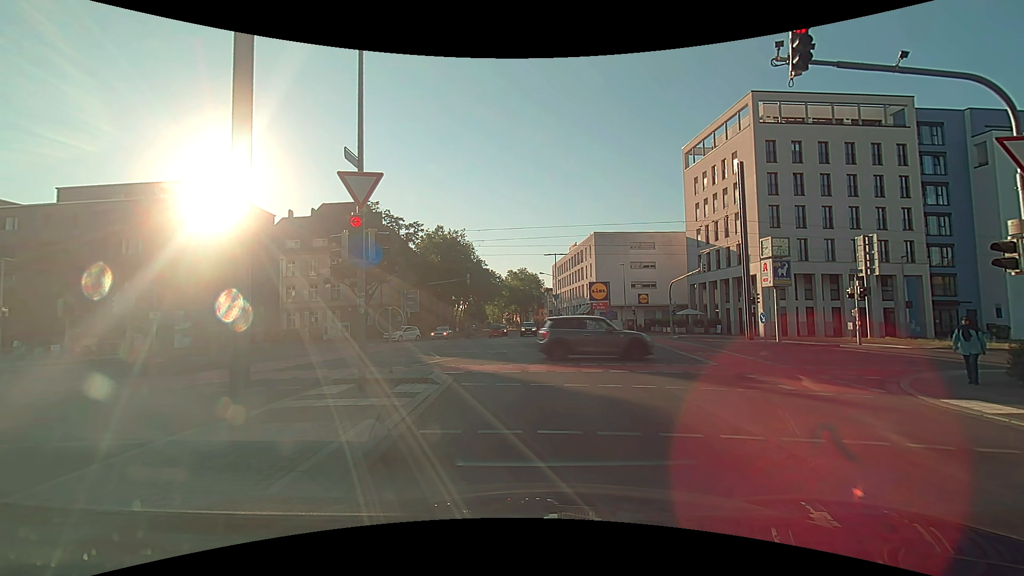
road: tertiary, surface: asphalt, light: Day
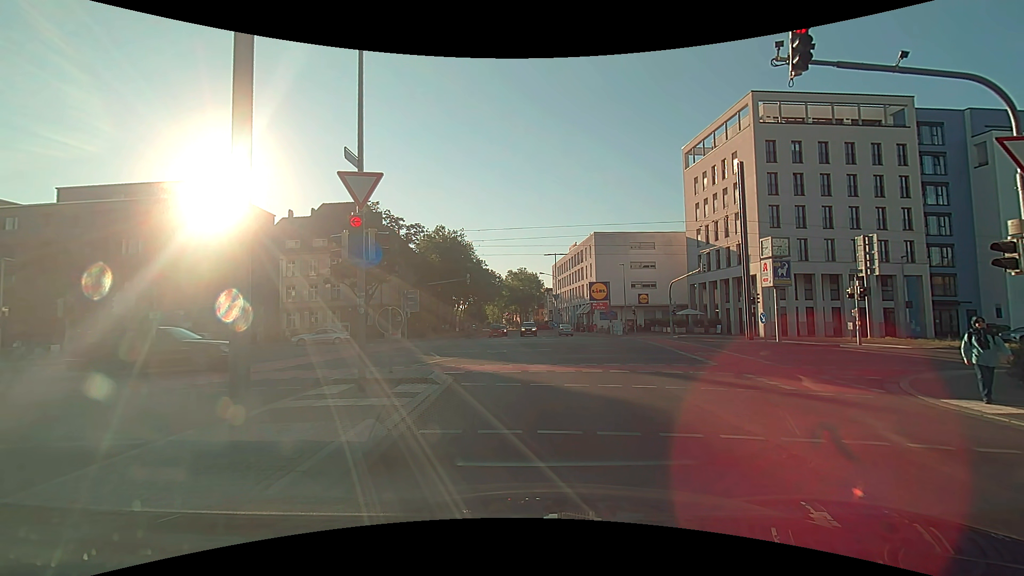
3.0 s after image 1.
(0.0, 0.0) m; 0°
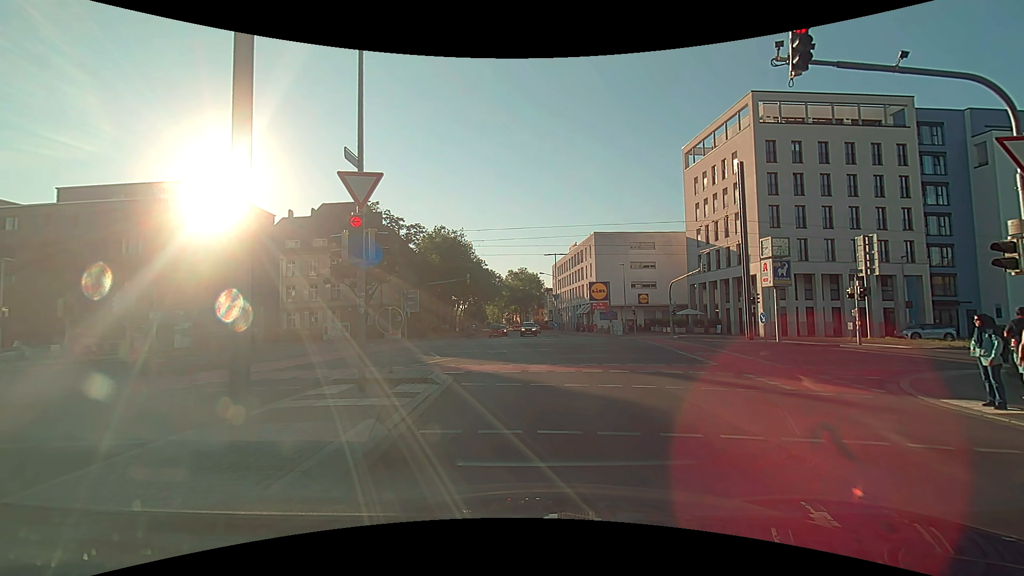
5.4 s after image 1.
(0.0, 0.0) m; 0°
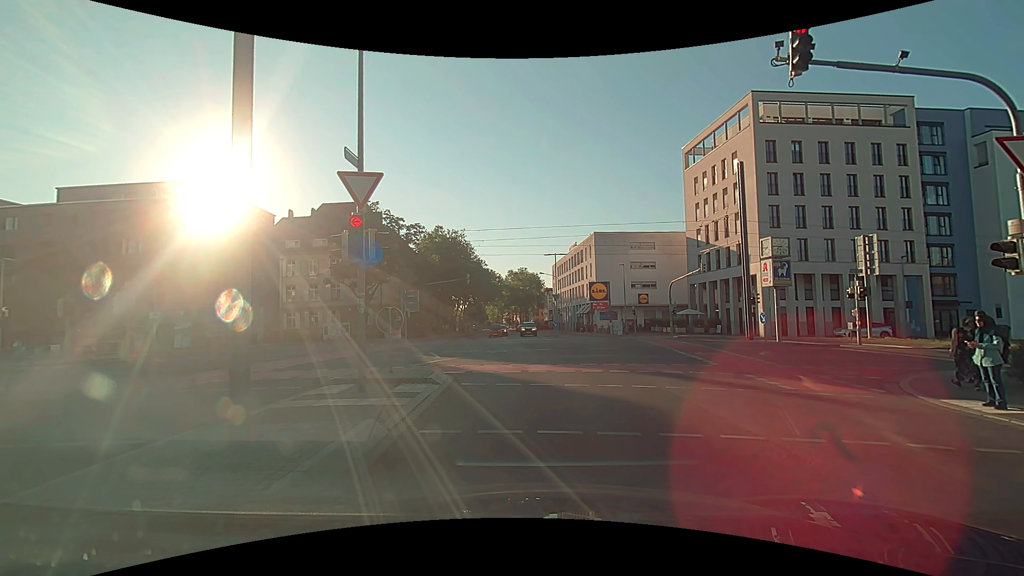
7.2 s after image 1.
(0.0, 0.0) m; 0°
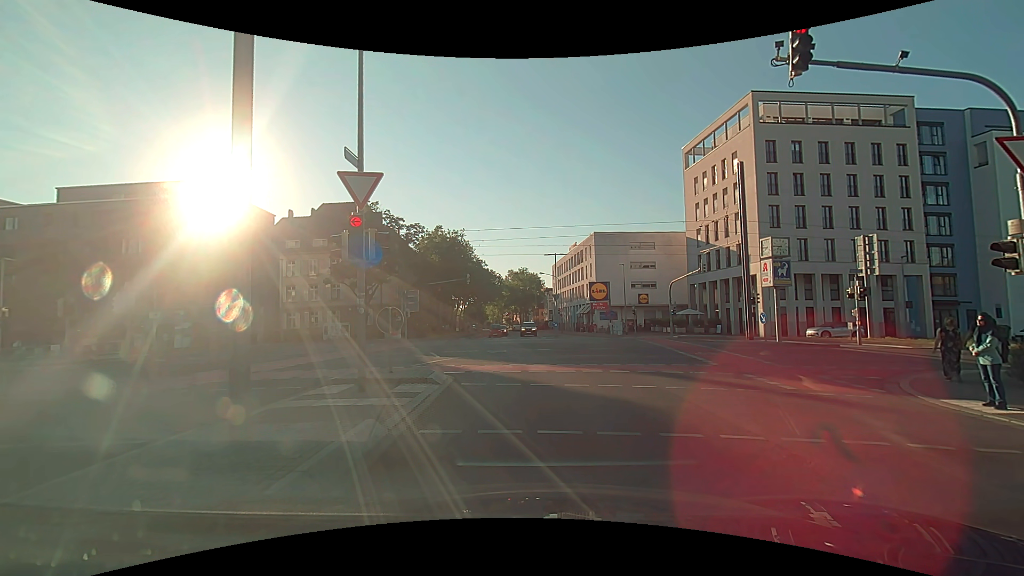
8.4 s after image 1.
(0.0, 0.0) m; 0°
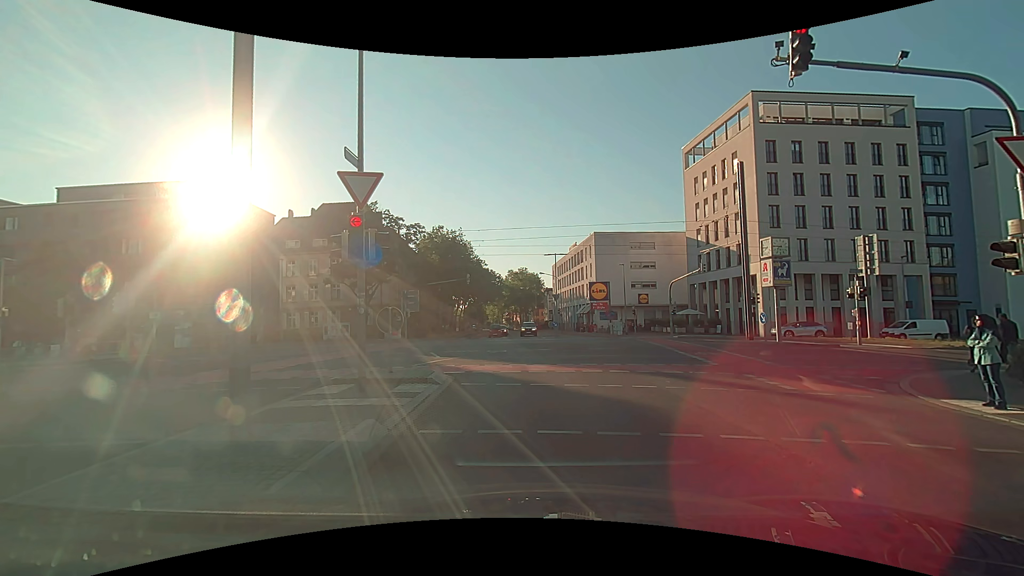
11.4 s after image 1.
(0.0, 0.0) m; 0°
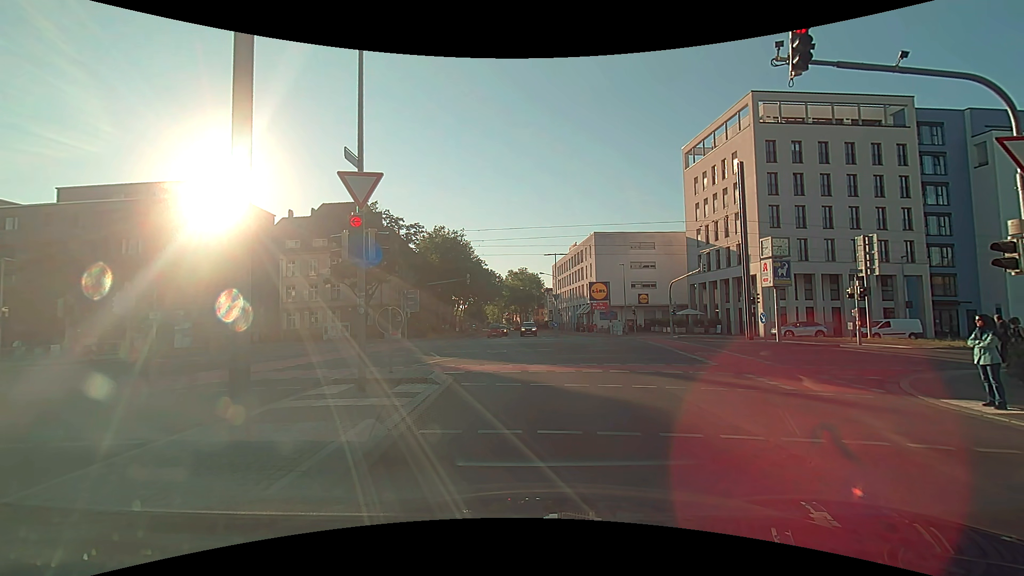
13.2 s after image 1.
(0.0, 0.0) m; 0°
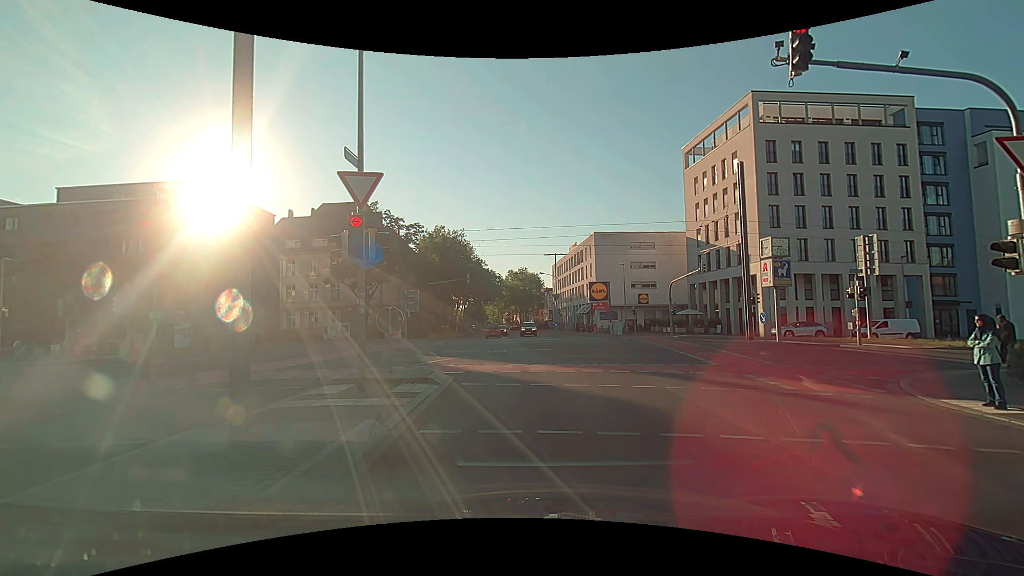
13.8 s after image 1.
(0.0, 0.0) m; 0°
(0, +10) (-1, +20) (-4, +29) (-10, +38) (-19, +42) (-29, +42) (-39, +41) (-49, +41) (-59, +40) (-69, +39) m
